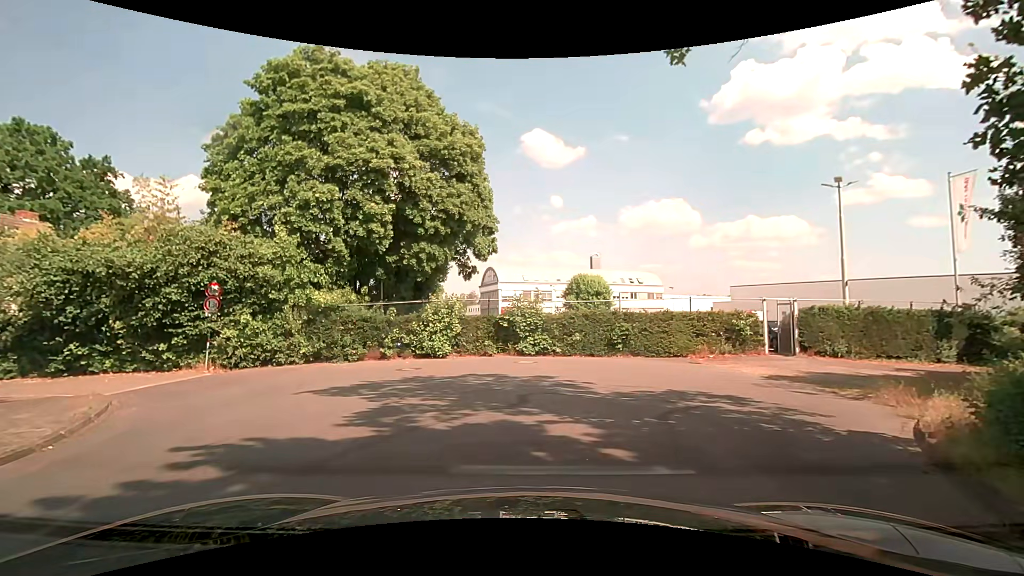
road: residential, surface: paved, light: Day
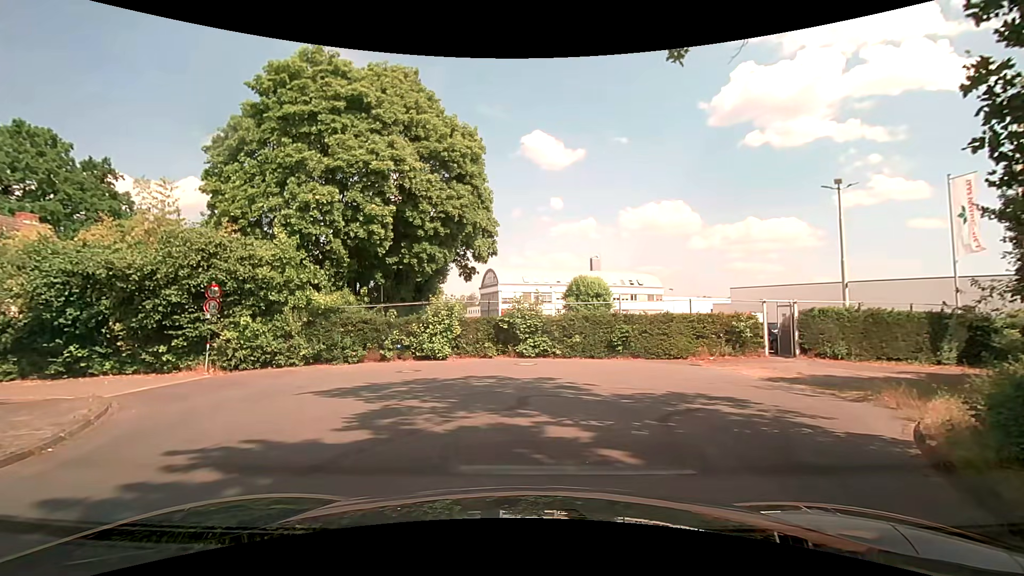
(0.0, +0.1) m; 0°
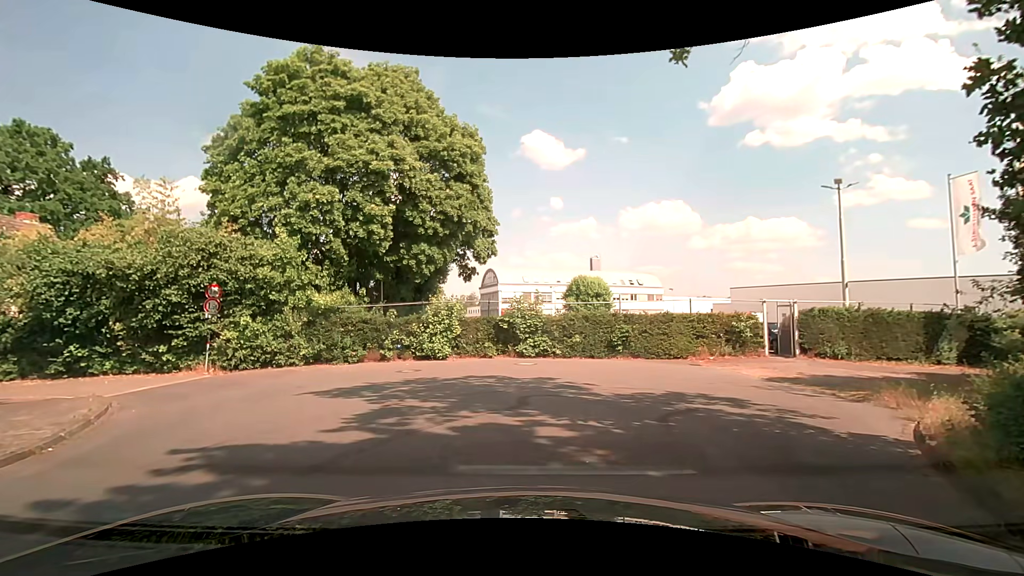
(0.0, 0.0) m; 0°
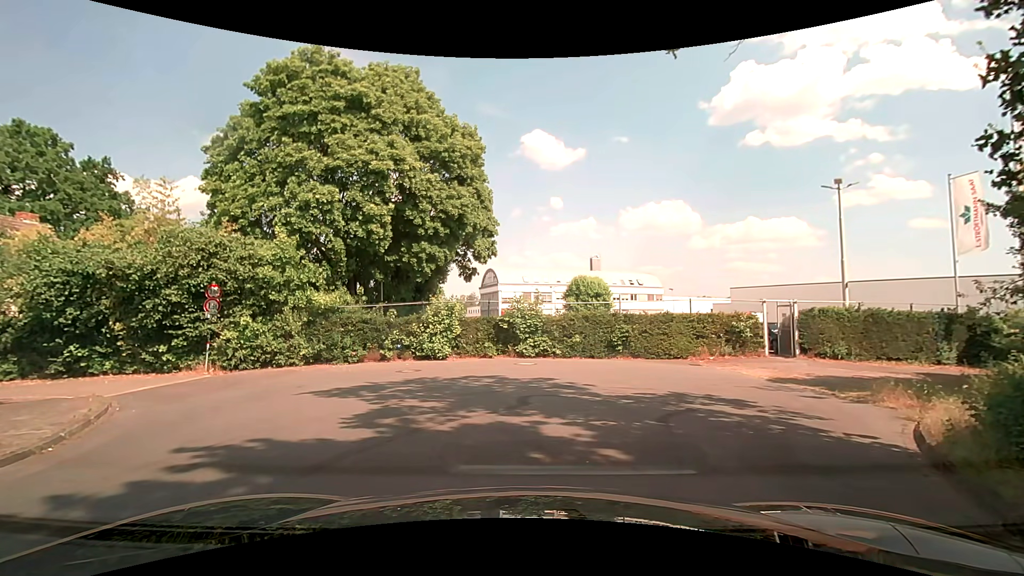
(0.0, 0.0) m; 0°
